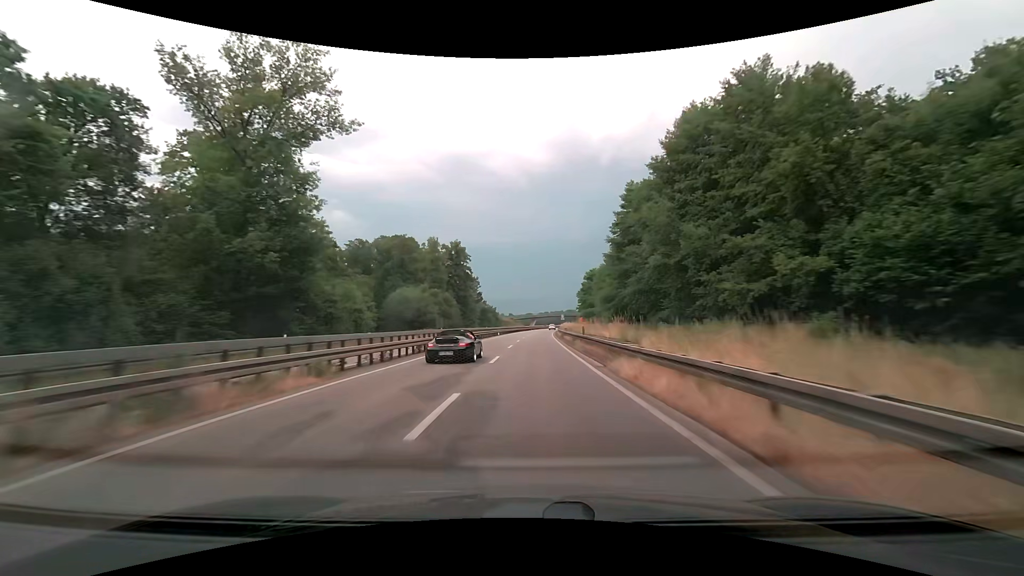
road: trunk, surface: asphalt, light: Day
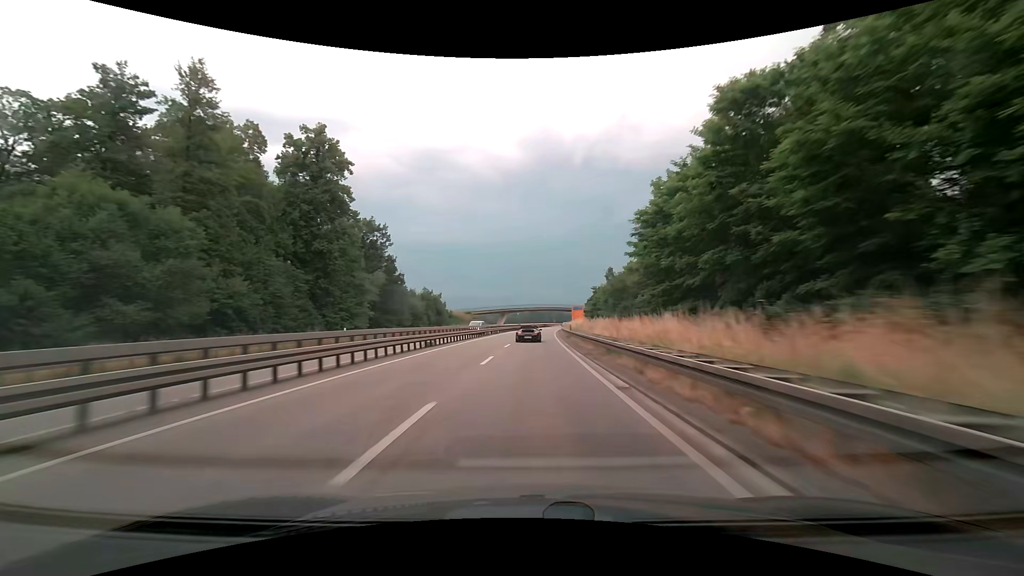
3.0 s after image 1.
(+2.5, +85.6) m; +3°
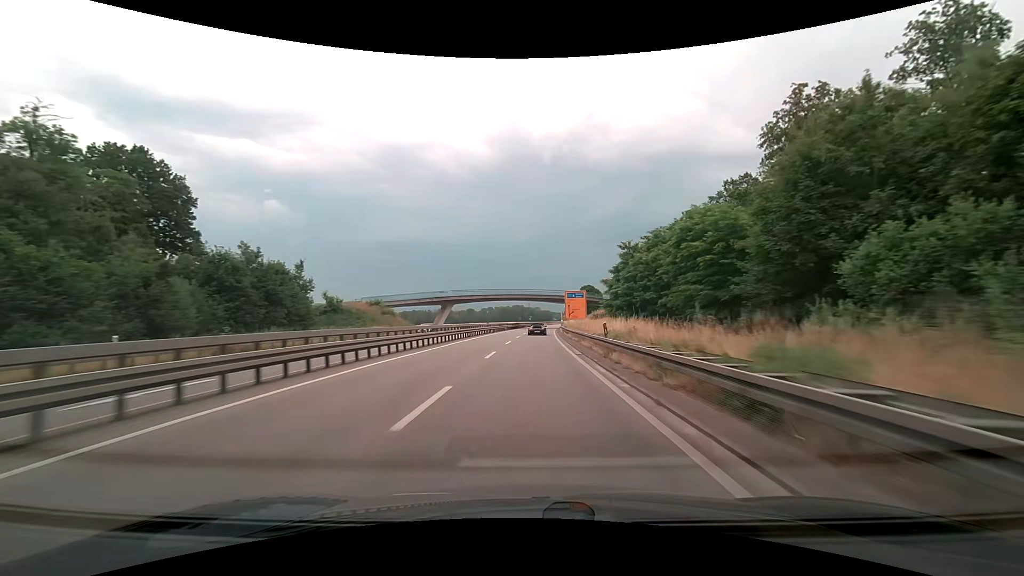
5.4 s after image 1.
(+2.1, +69.8) m; +3°
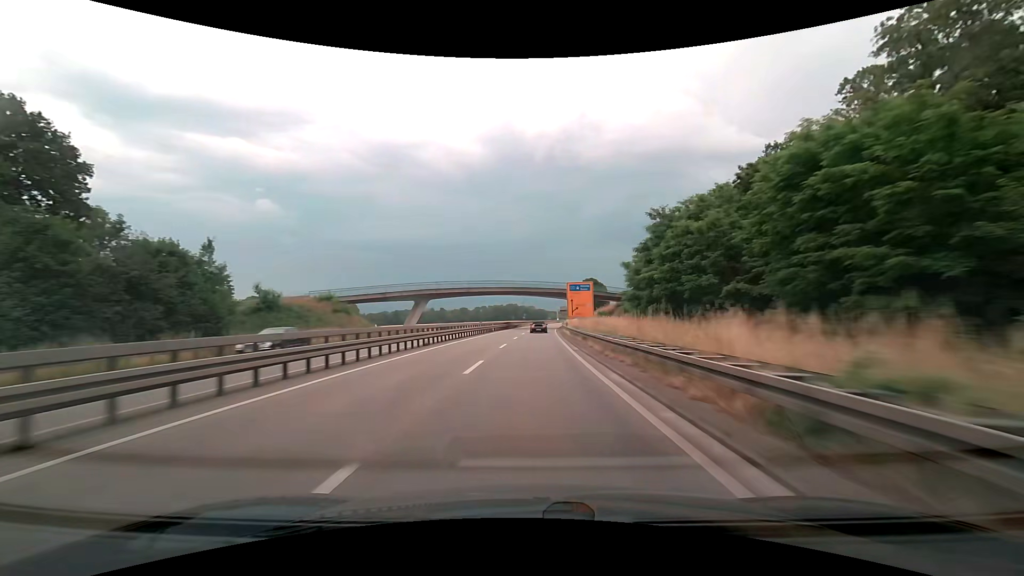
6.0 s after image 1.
(+0.1, +17.5) m; +1°
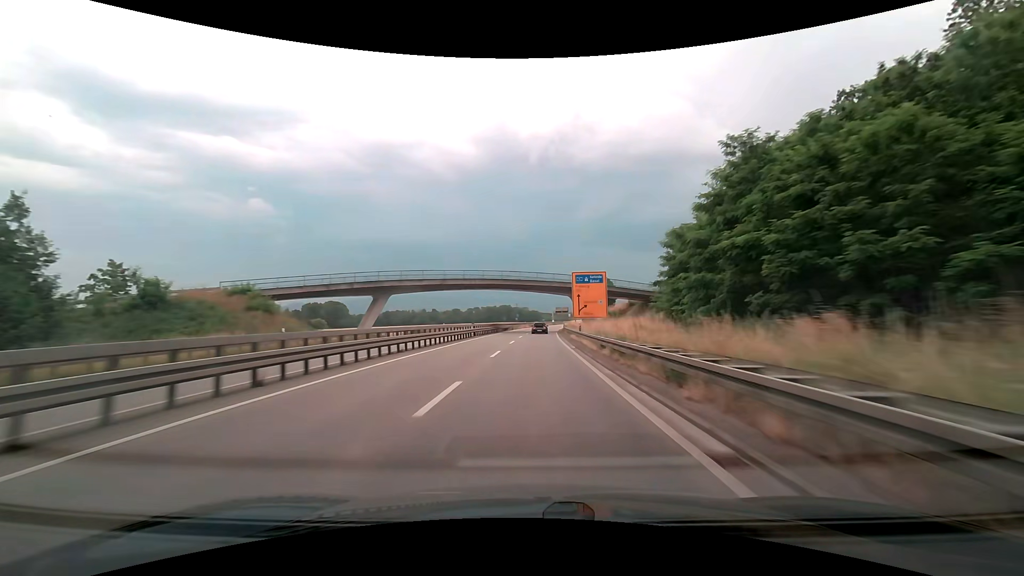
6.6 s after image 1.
(0.0, +17.5) m; +1°
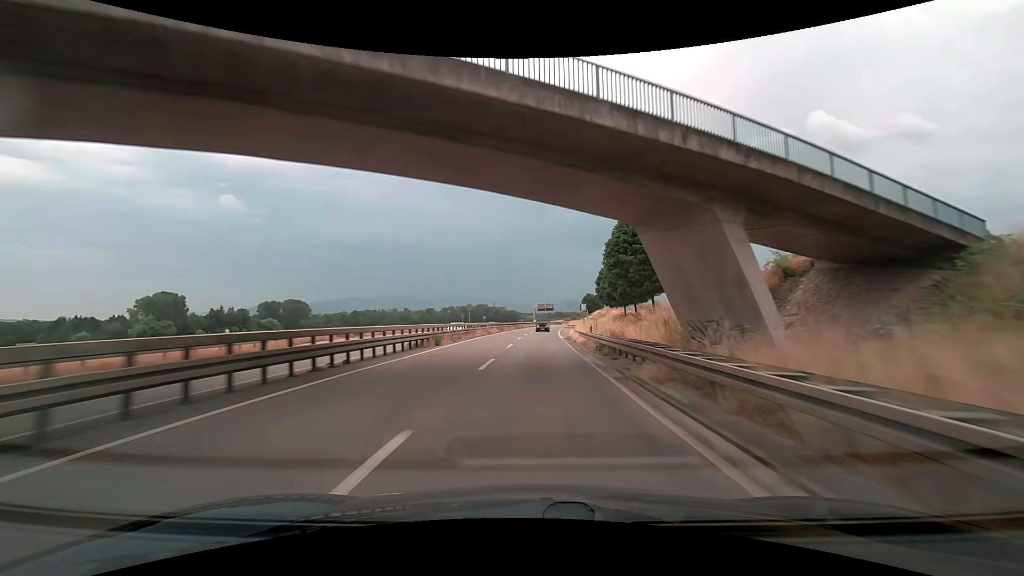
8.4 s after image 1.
(+0.9, +53.2) m; +2°
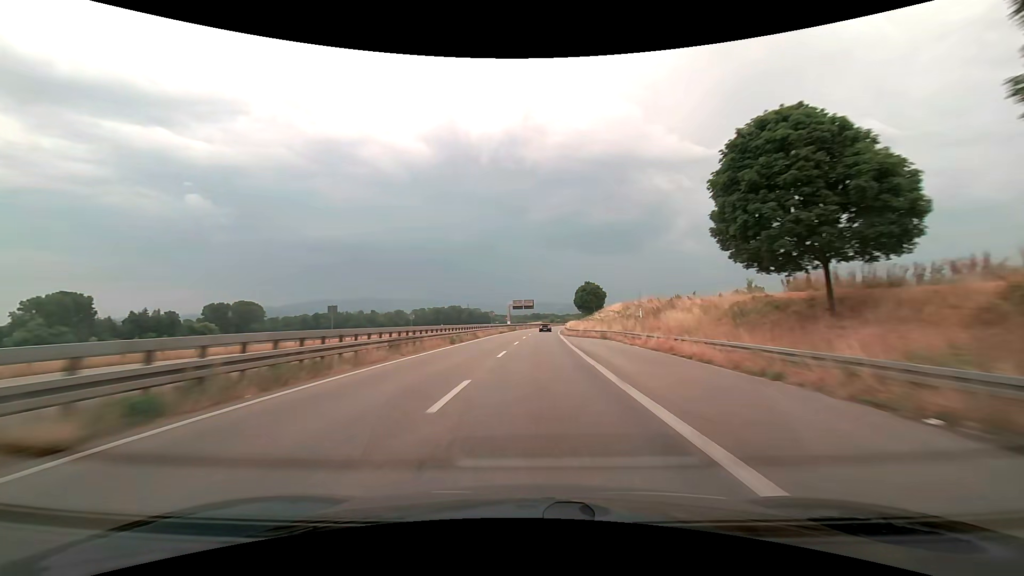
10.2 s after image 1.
(+1.5, +54.3) m; +3°
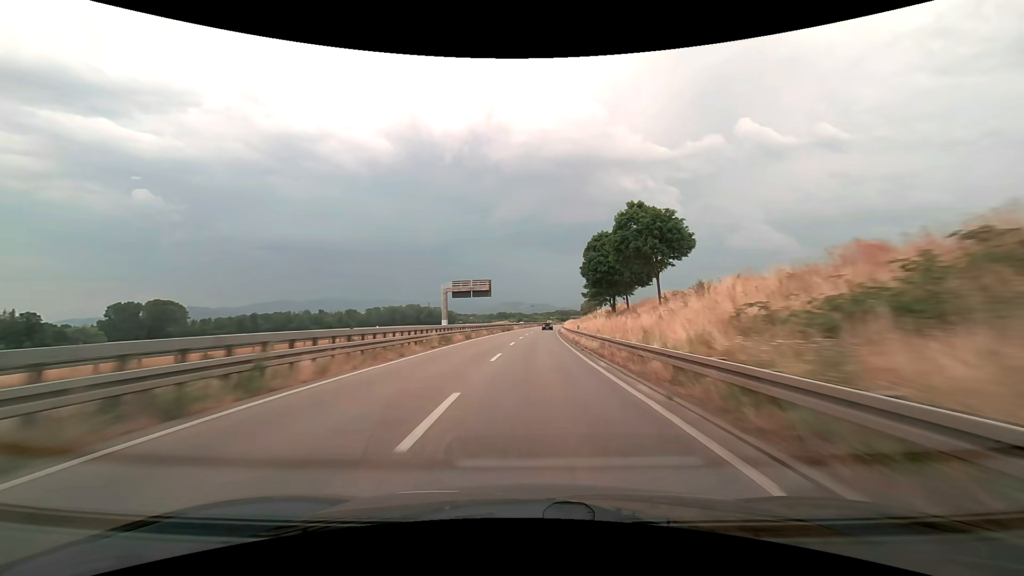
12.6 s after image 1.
(+2.8, +73.9) m; +4°
(0, +10) (0, +20) (0, +30) (+1, +40) (+1, +50) (+1, +60) (+2, +70) (+2, +80) (+3, +90) (+4, +100) m
